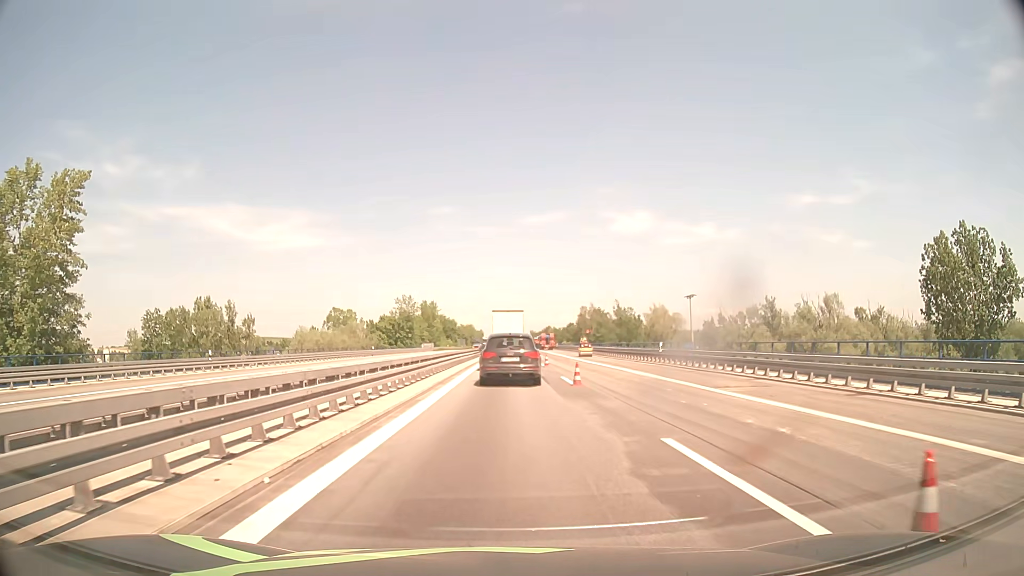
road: motorway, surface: asphalt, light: Day
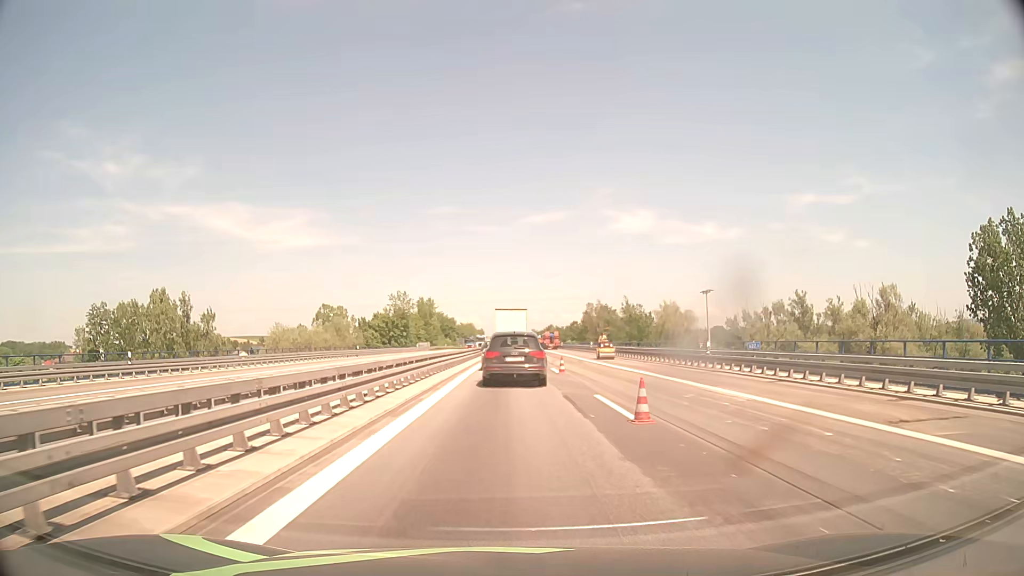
(0.0, +10.0) m; 0°
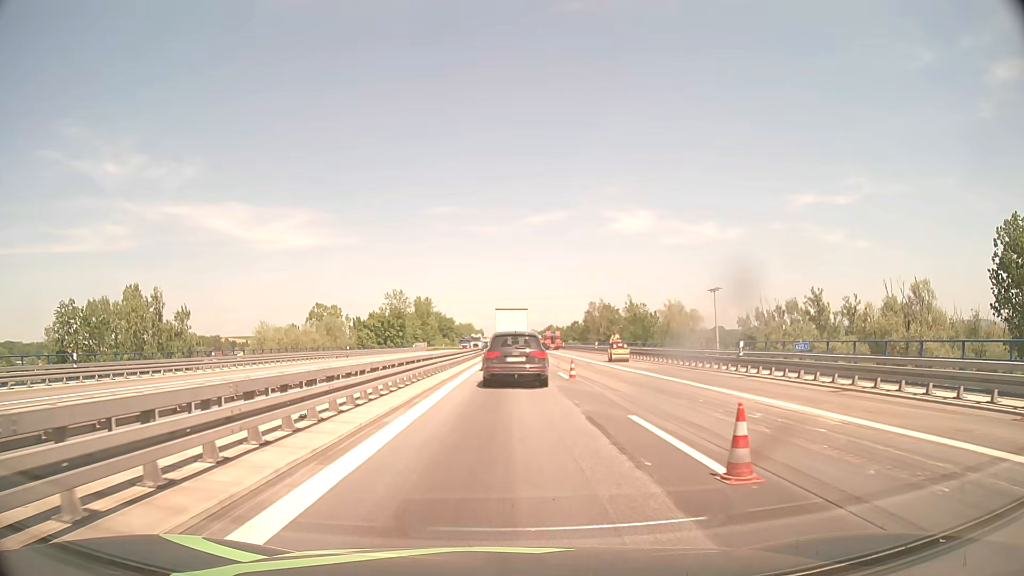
(0.0, +4.9) m; 0°
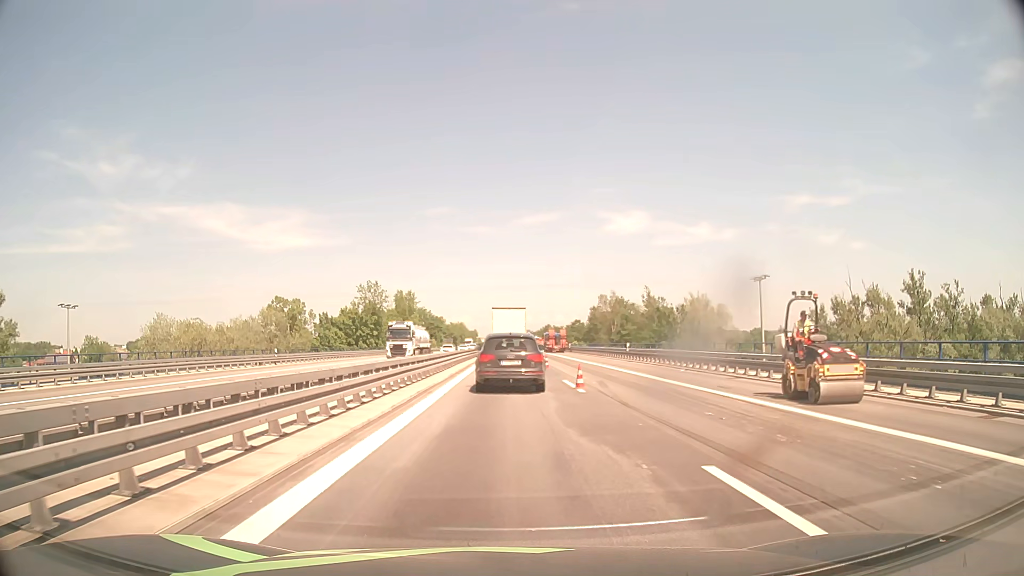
(+0.2, +23.0) m; 0°
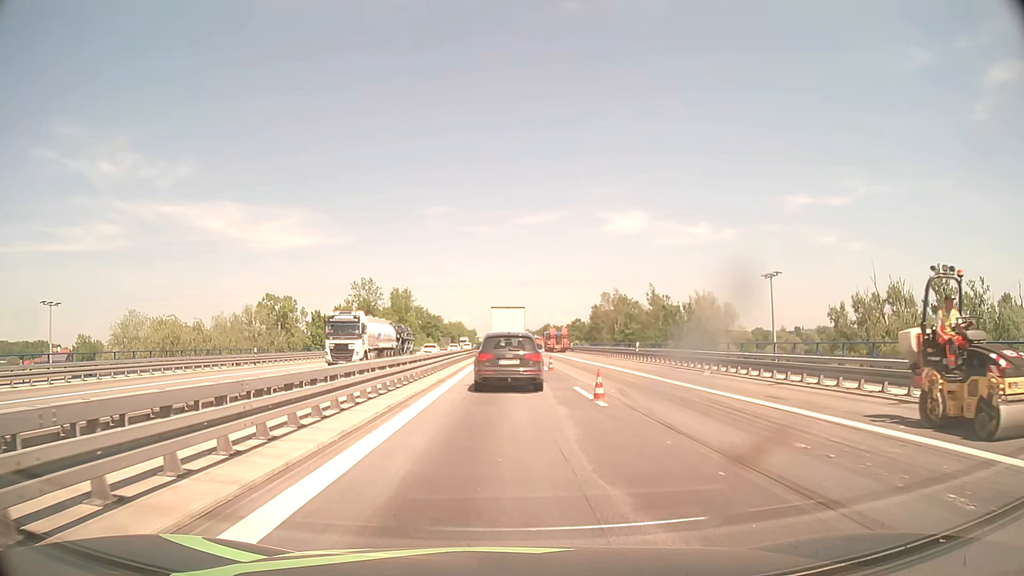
(0.0, +4.4) m; 0°
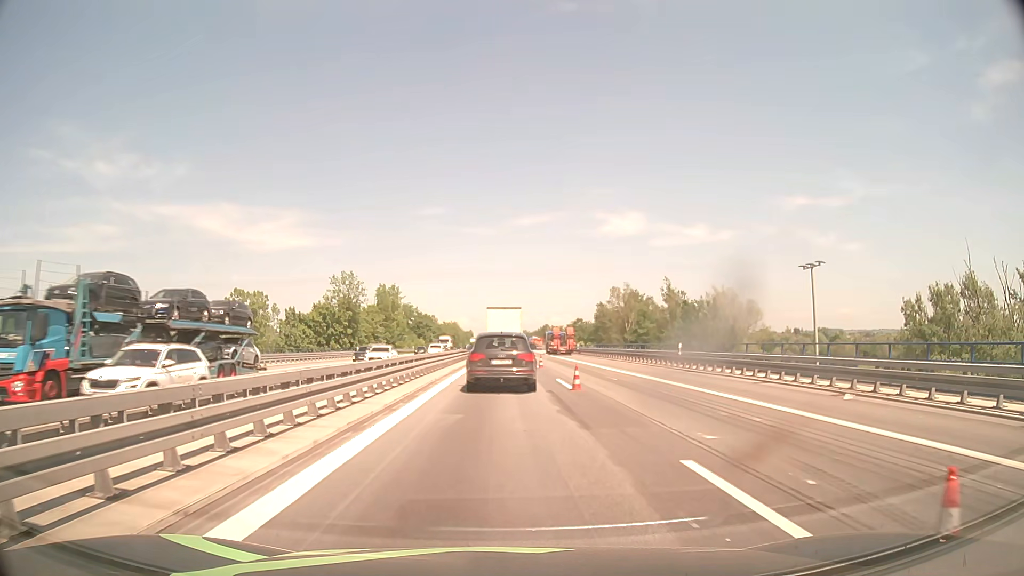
(0.0, +13.2) m; 0°
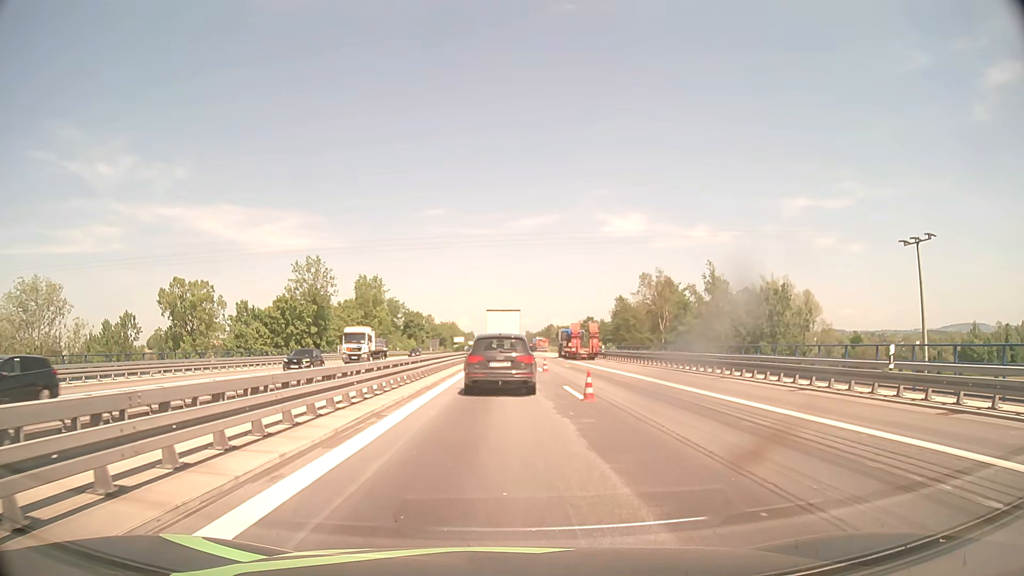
(0.0, +21.3) m; 0°
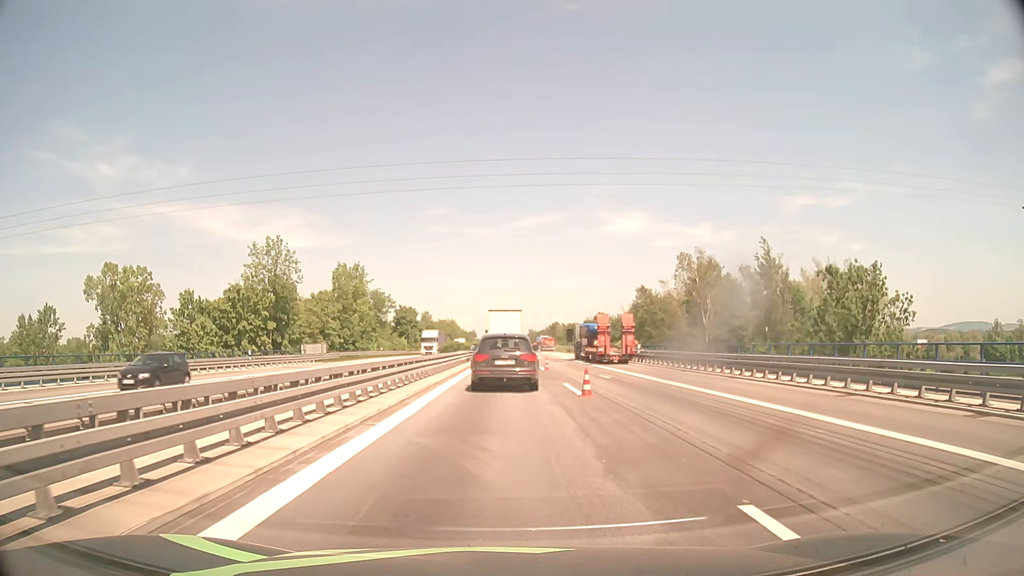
(0.0, +17.1) m; 0°
(0, +10) (0, +20) (0, +30) (0, +40) (0, +50) (0, +60) (0, +70) (0, +80) (0, +90) (0, +100) m
